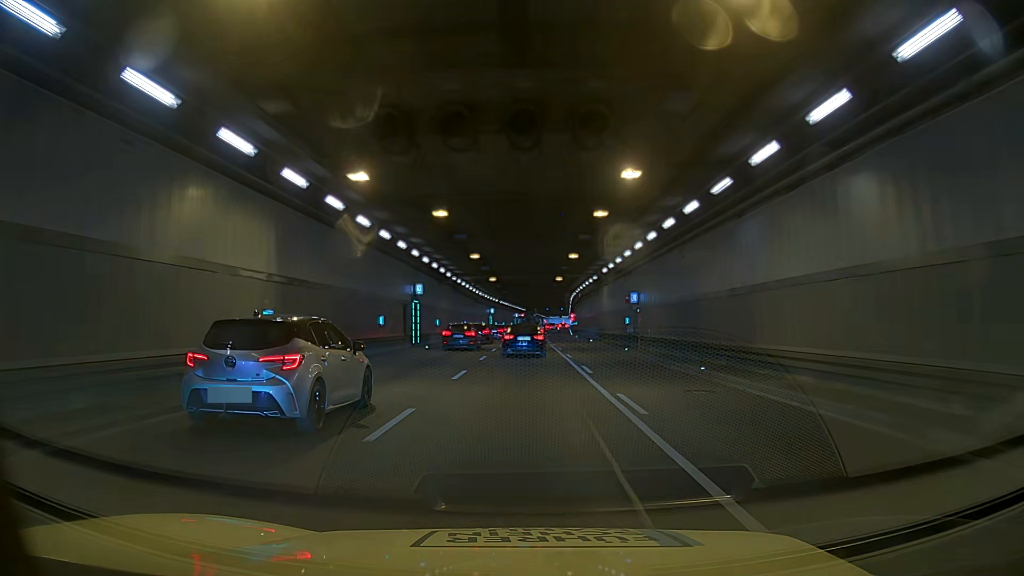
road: trunk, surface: asphalt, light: Day
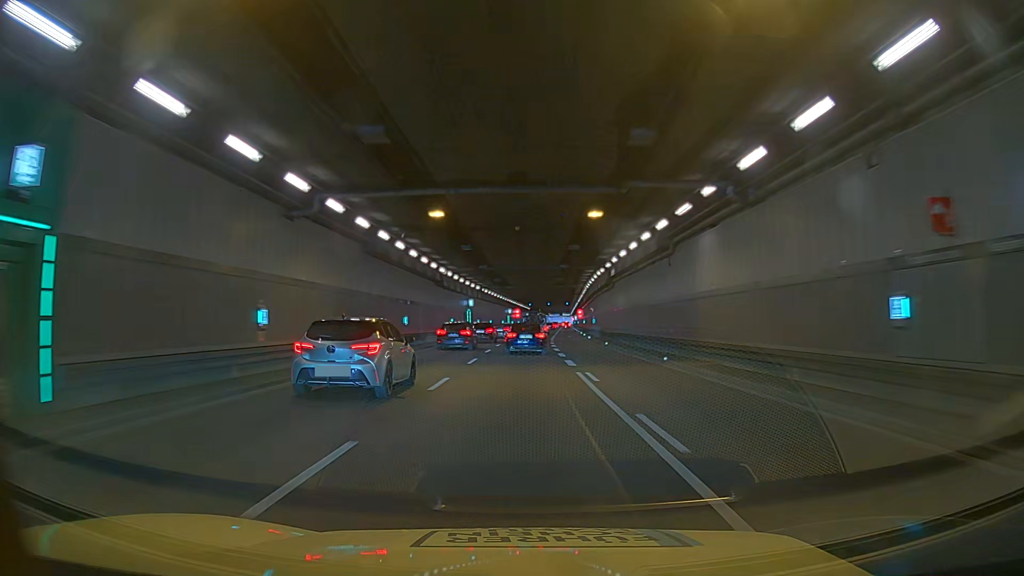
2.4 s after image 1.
(+0.5, +30.2) m; +1°
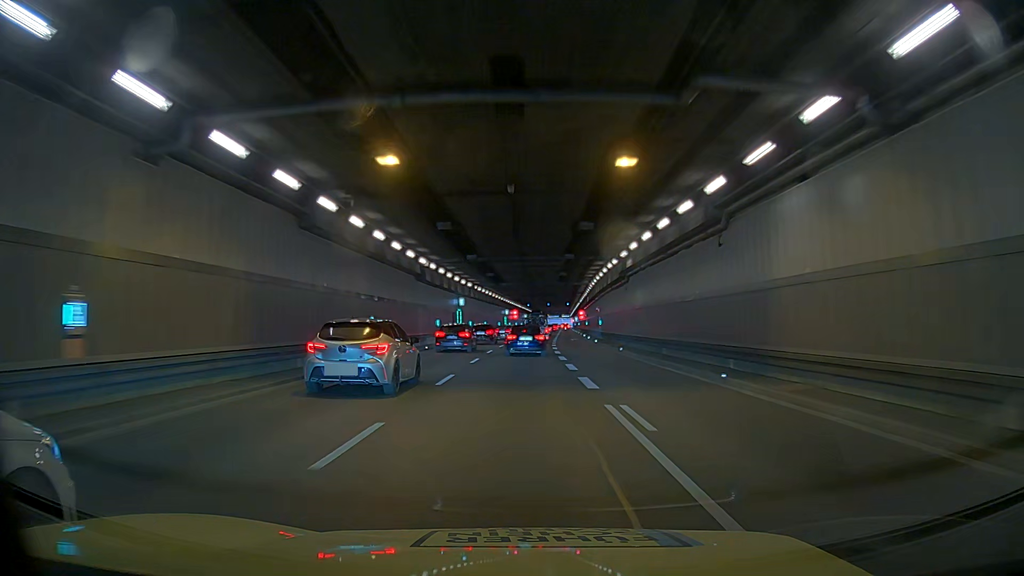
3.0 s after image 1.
(0.0, +7.4) m; 0°
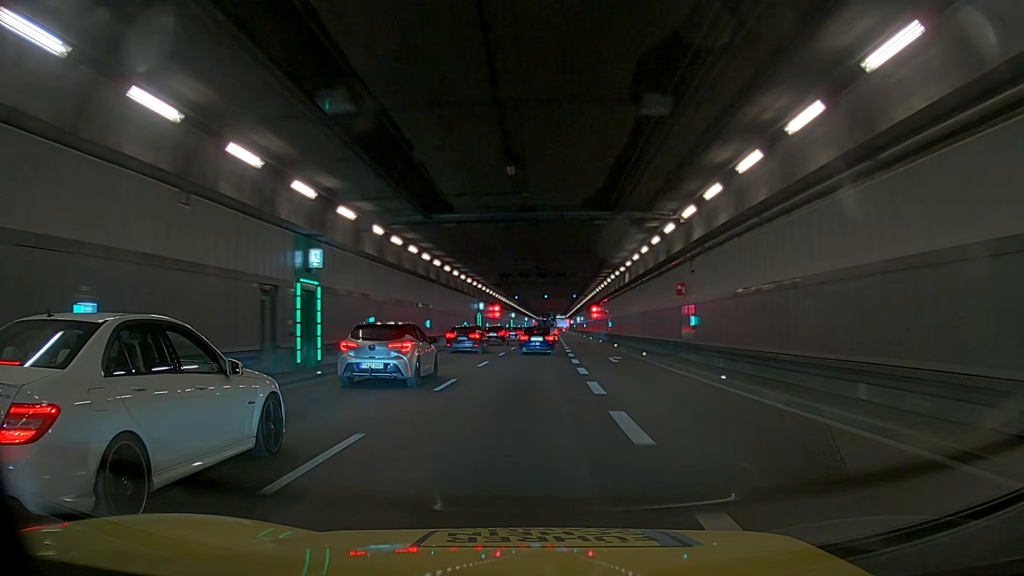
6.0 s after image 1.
(0.0, +37.1) m; 0°
